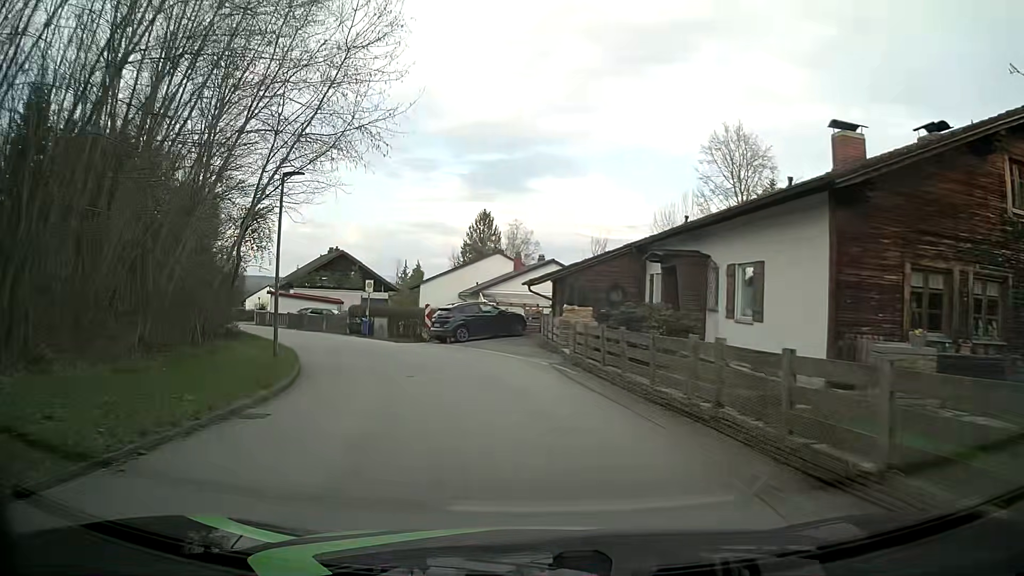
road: residential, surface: asphalt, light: Day
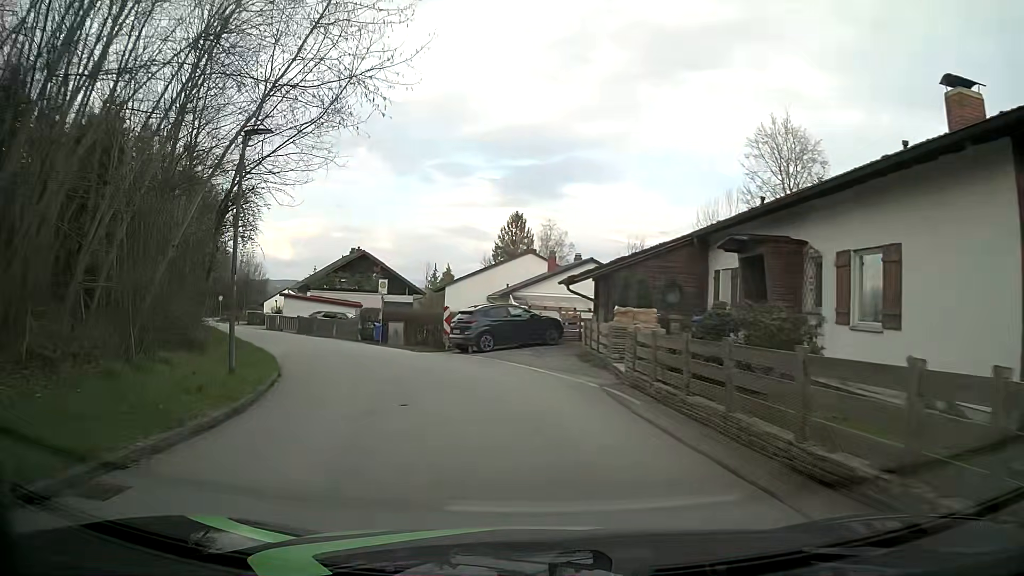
(-0.1, +4.6) m; -3°
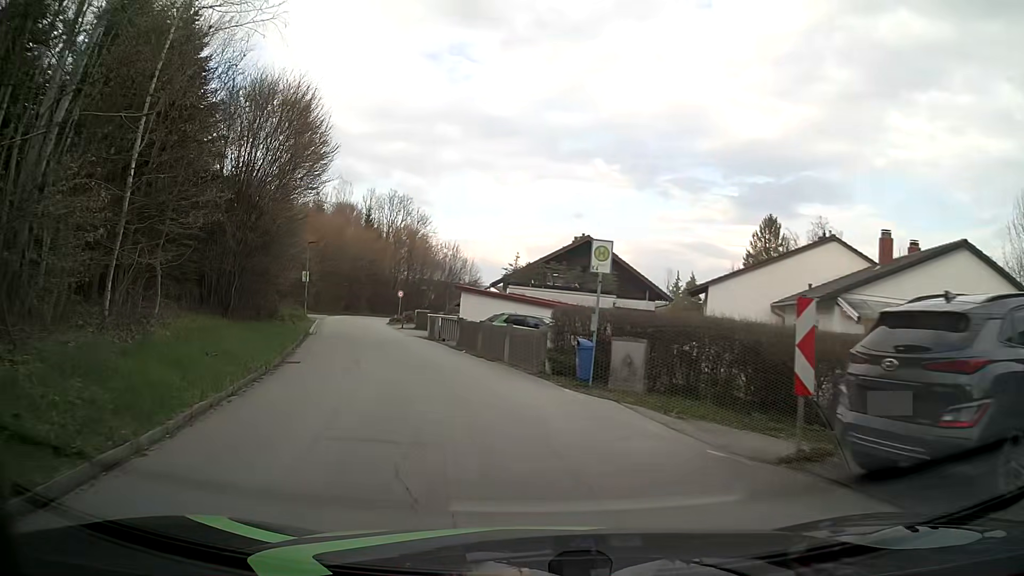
(-2.8, +17.8) m; -20°
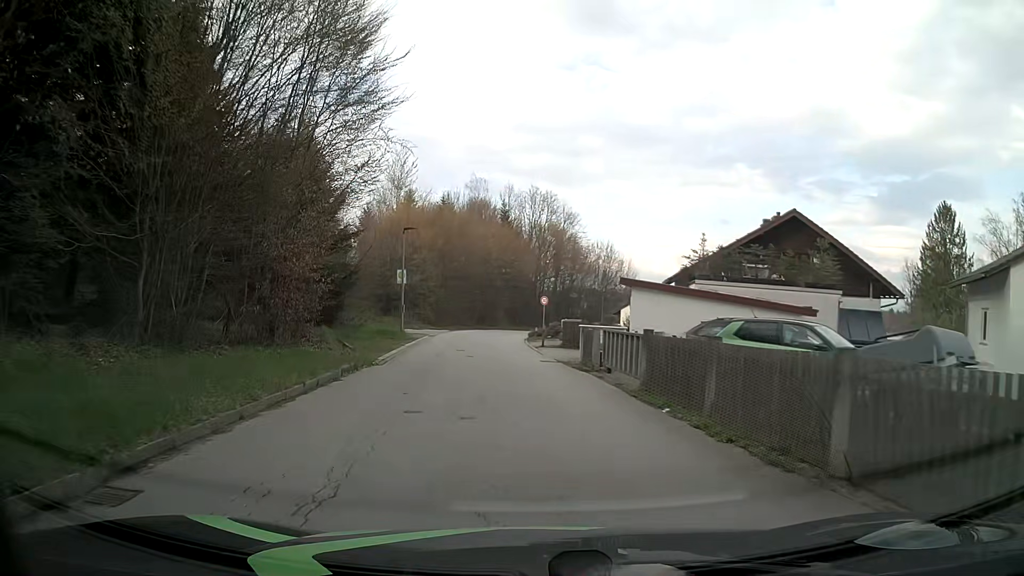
(-1.6, +13.3) m; -14°
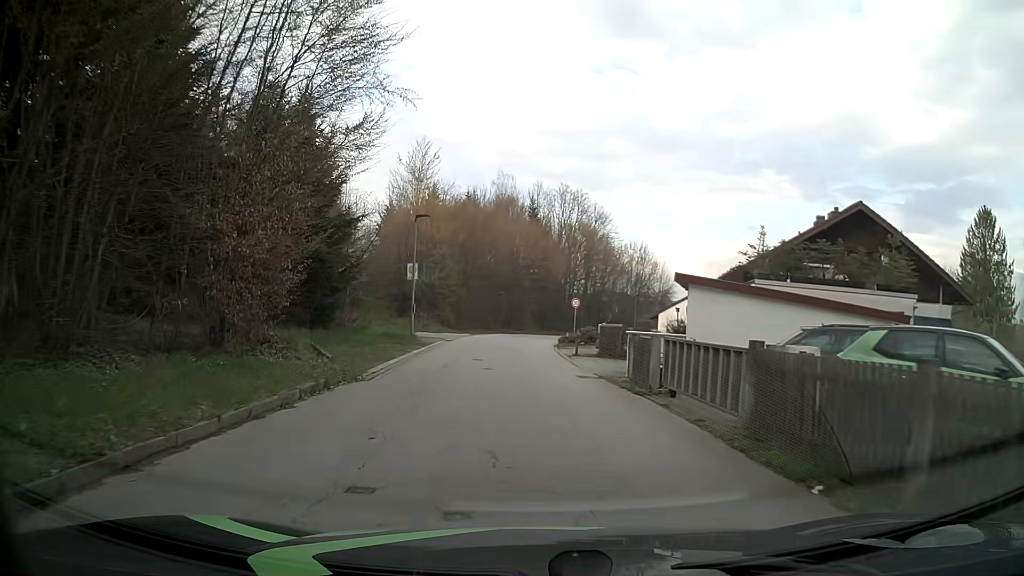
(0.0, +4.5) m; -2°
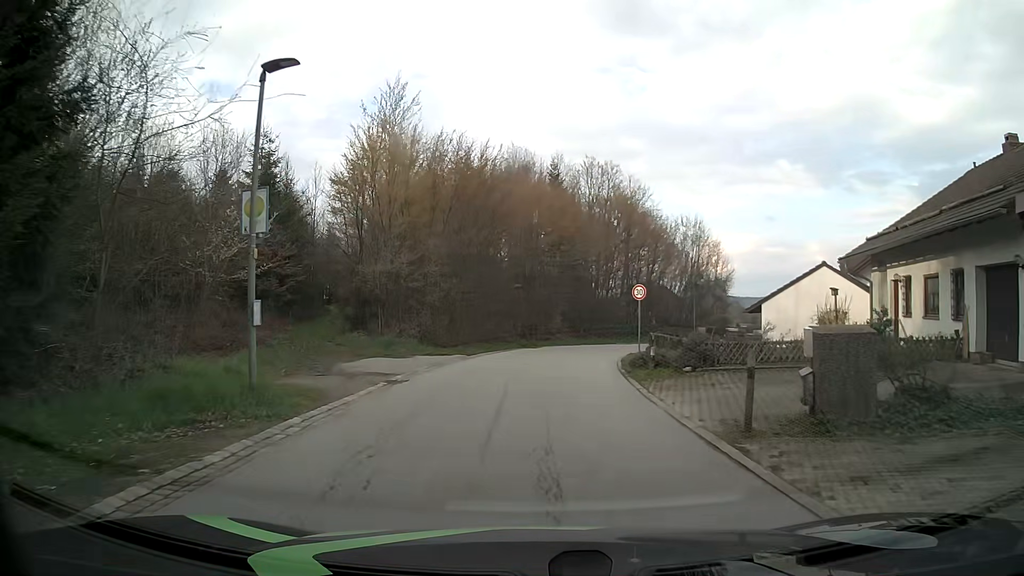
(-0.3, +17.8) m; -1°
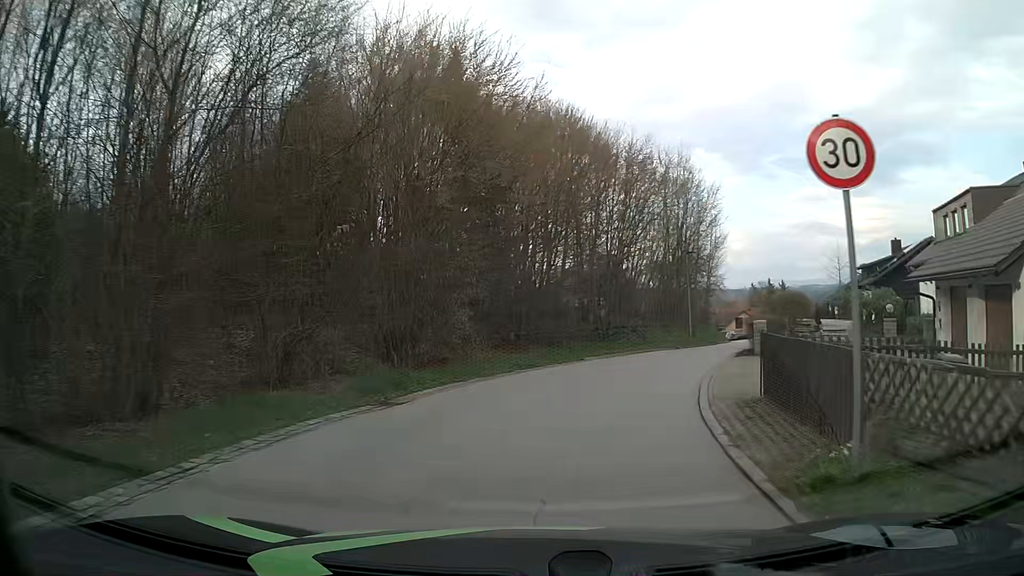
(+1.0, +22.3) m; +7°
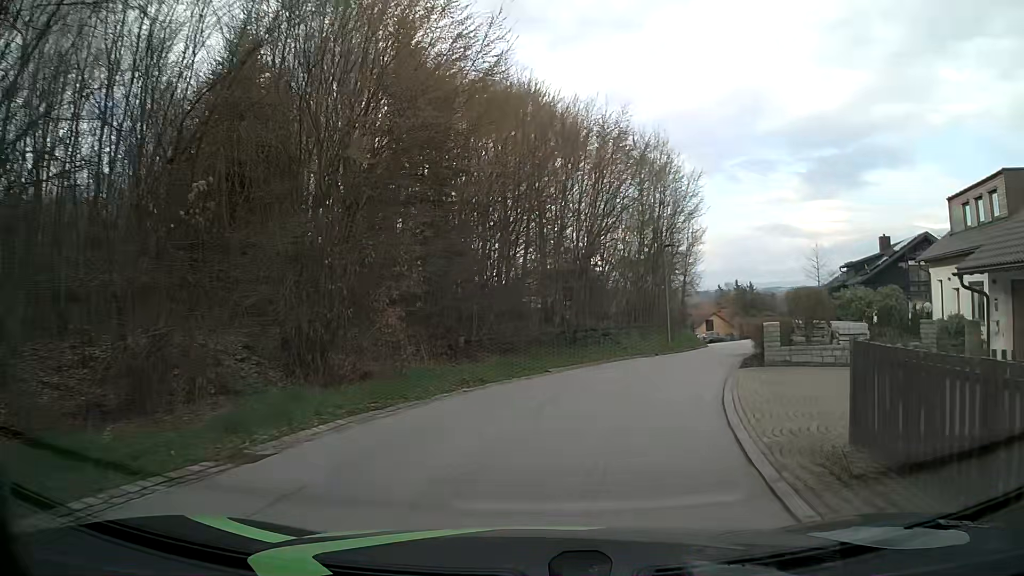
(+0.1, +4.5) m; +3°
(+1, +10) (+4, +20) (+8, +29) (+12, +38) (+16, +47) (+18, +57) (+19, +67) (+18, +76) (+17, +86) (+16, +96) m
